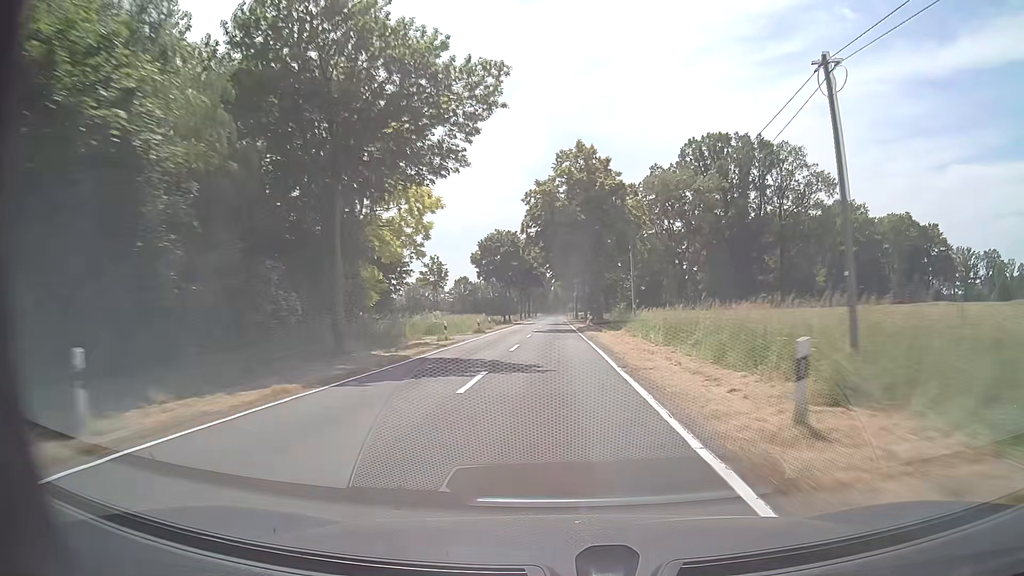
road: tertiary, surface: asphalt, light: Day
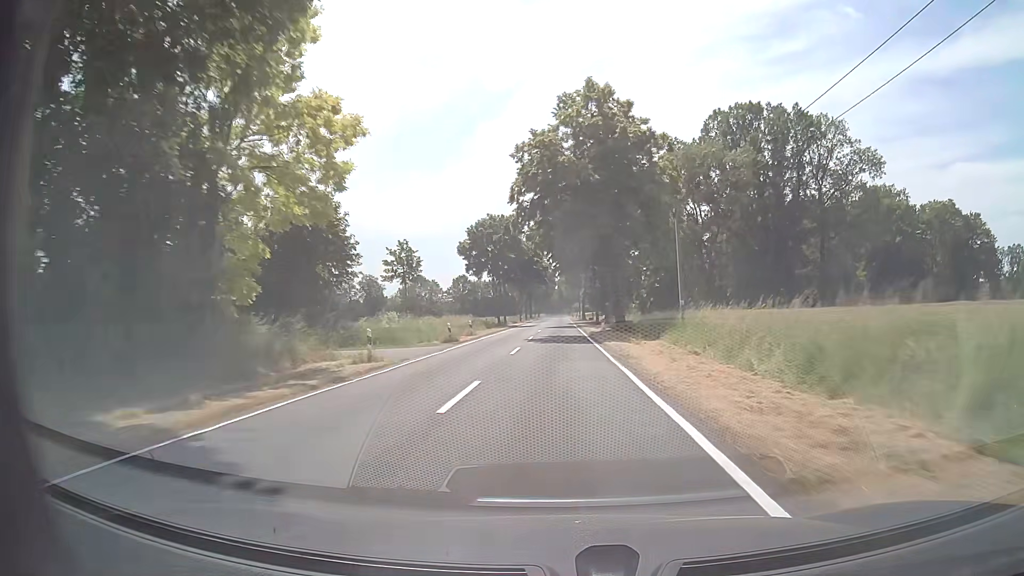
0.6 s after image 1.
(0.0, +14.6) m; 0°
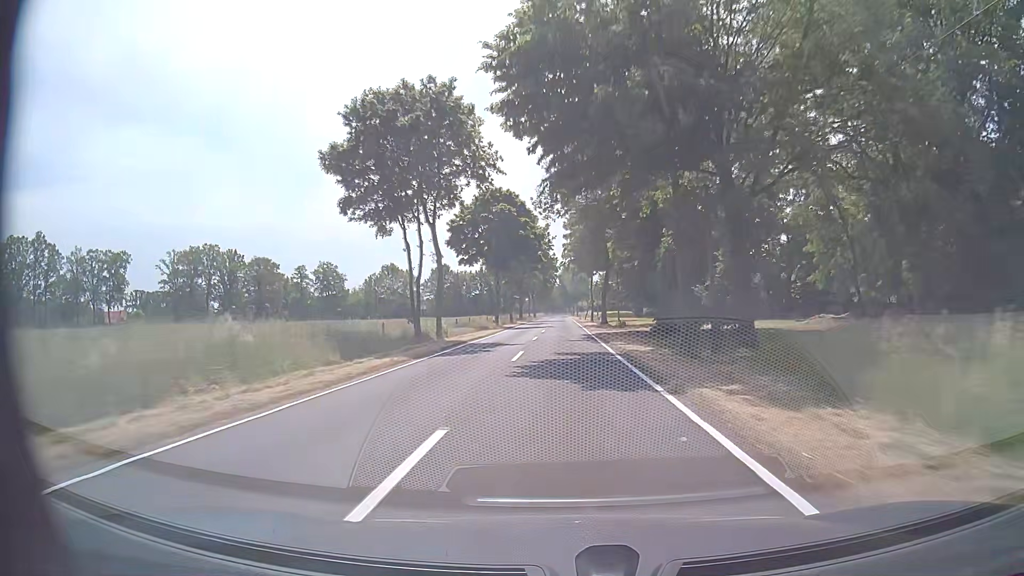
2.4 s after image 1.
(-0.2, +43.8) m; 0°
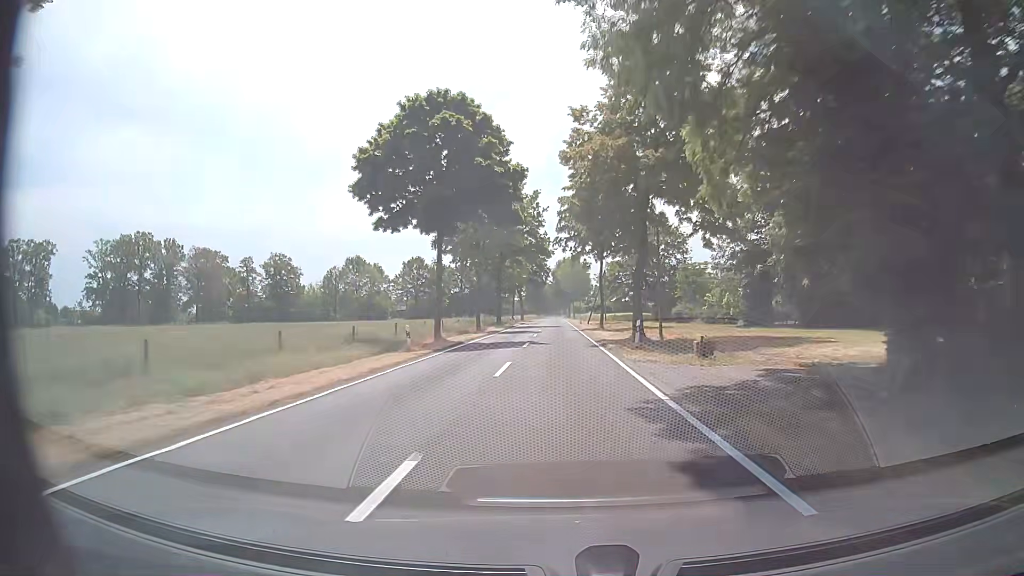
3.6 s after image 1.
(+0.2, +29.0) m; +1°
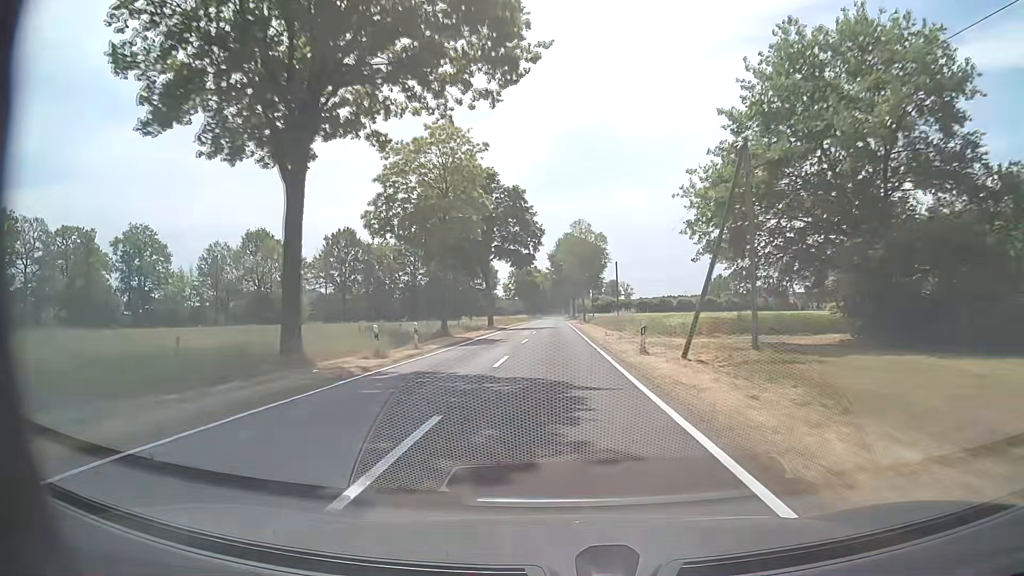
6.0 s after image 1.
(-0.3, +57.6) m; -1°
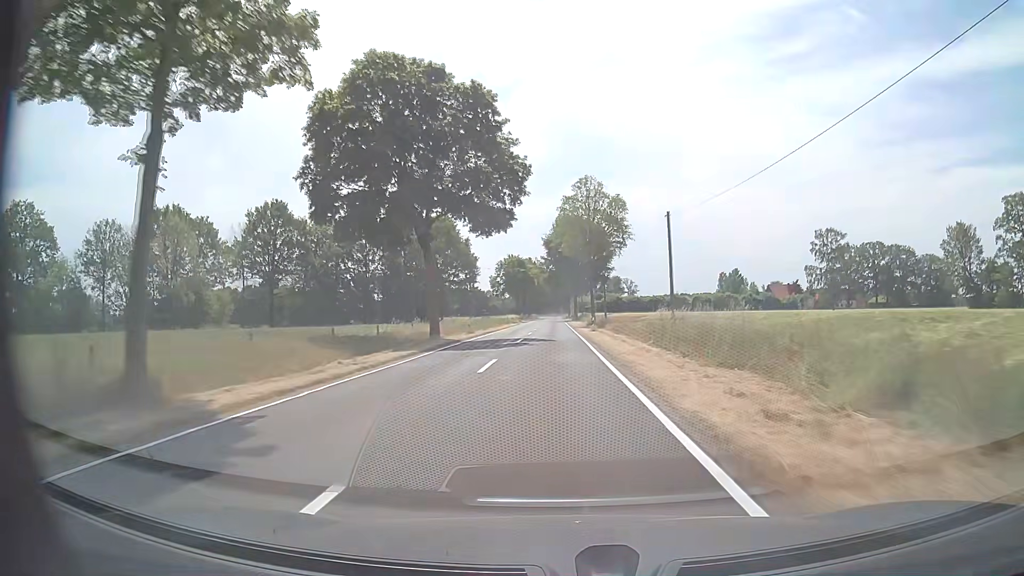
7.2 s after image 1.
(+0.2, +28.9) m; 0°
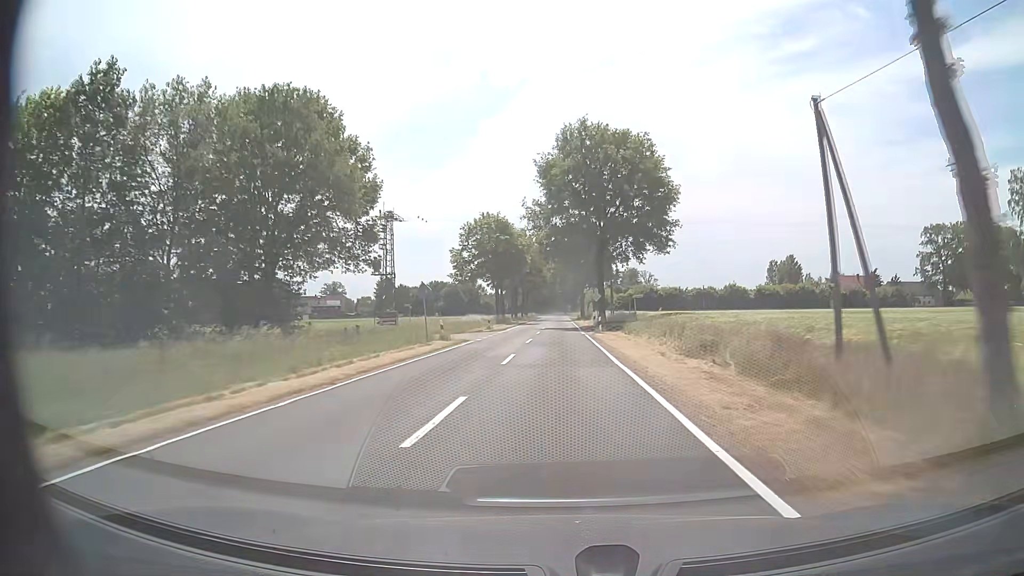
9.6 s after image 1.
(-0.4, +58.2) m; 0°
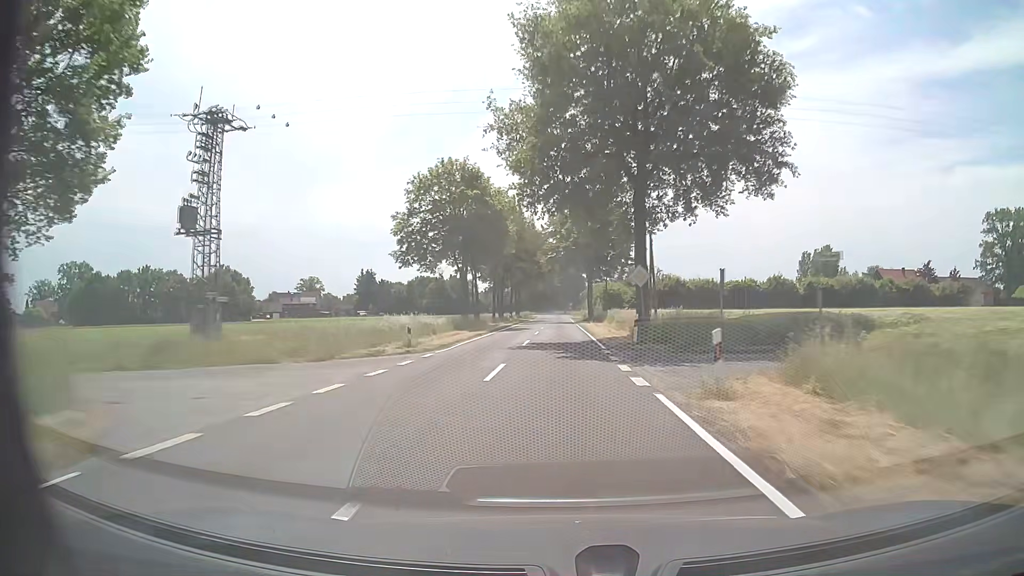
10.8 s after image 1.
(0.0, +29.3) m; 0°
(0, +10) (0, +20) (0, +30) (0, +40) (0, +50) (0, +60) (0, +70) (0, +80) (0, +90) (0, +100) m
